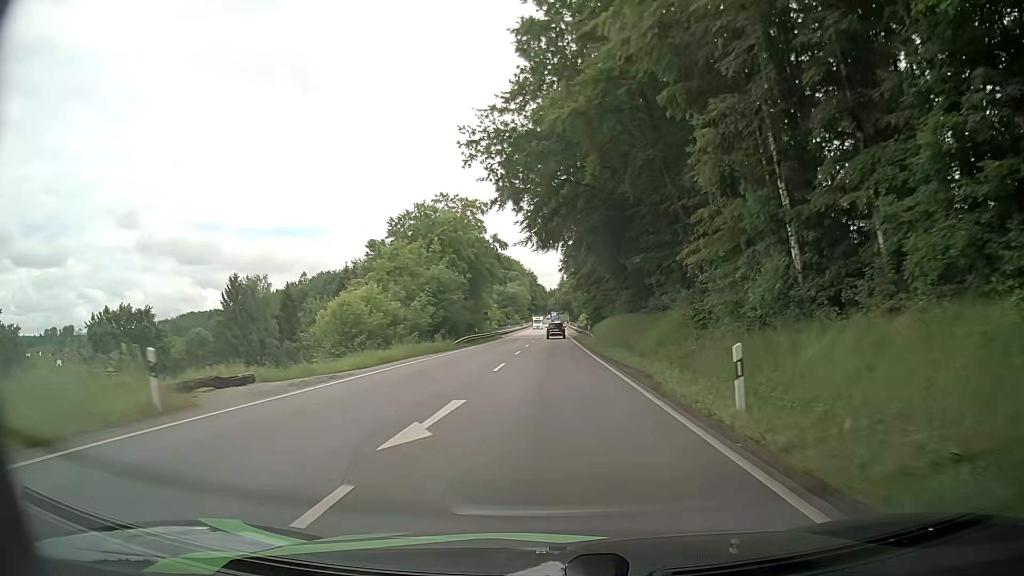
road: primary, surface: asphalt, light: Day
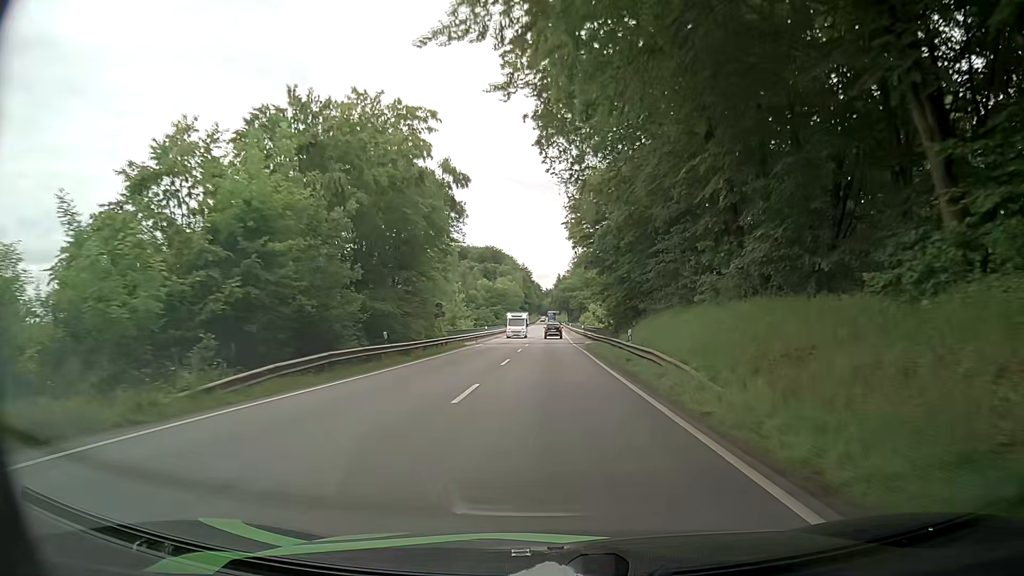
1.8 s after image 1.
(+0.2, +32.3) m; 0°
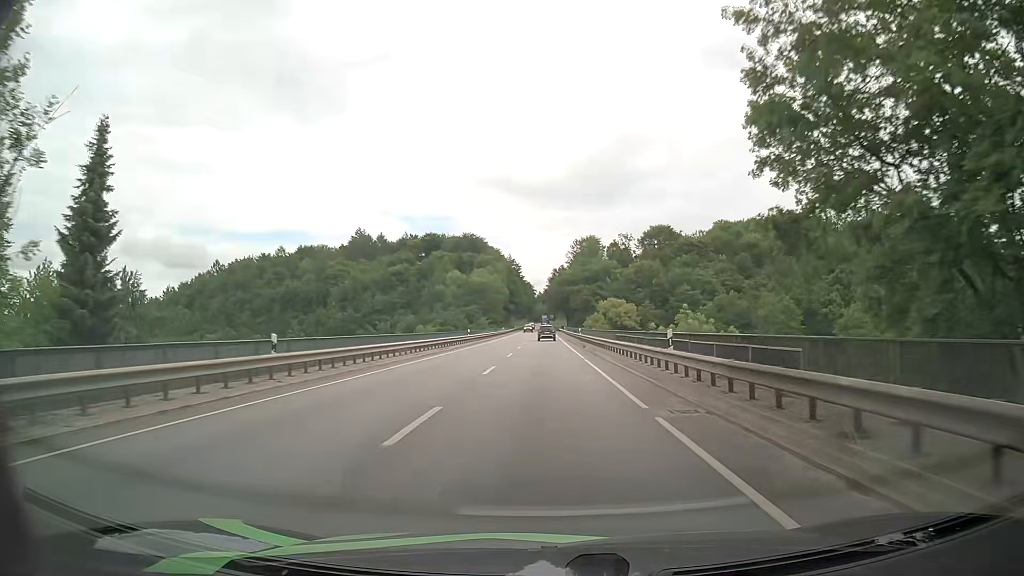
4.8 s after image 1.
(+0.3, +54.9) m; +1°
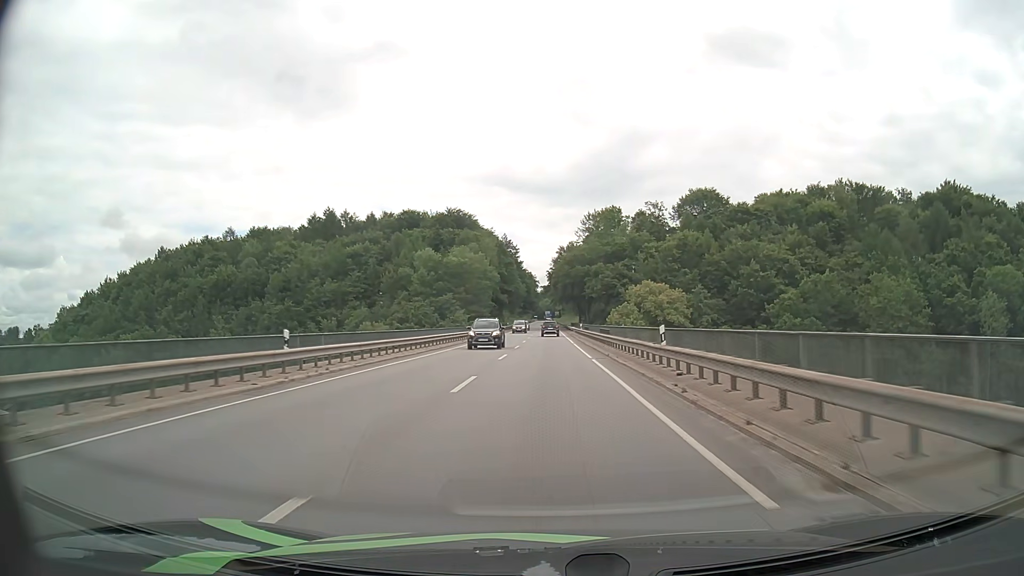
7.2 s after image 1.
(-0.4, +44.5) m; -1°
(0, +10) (0, +20) (0, +30) (0, +40) (0, +50) (0, +60) (0, +70) (0, +80) (0, +90) (0, +100) m
